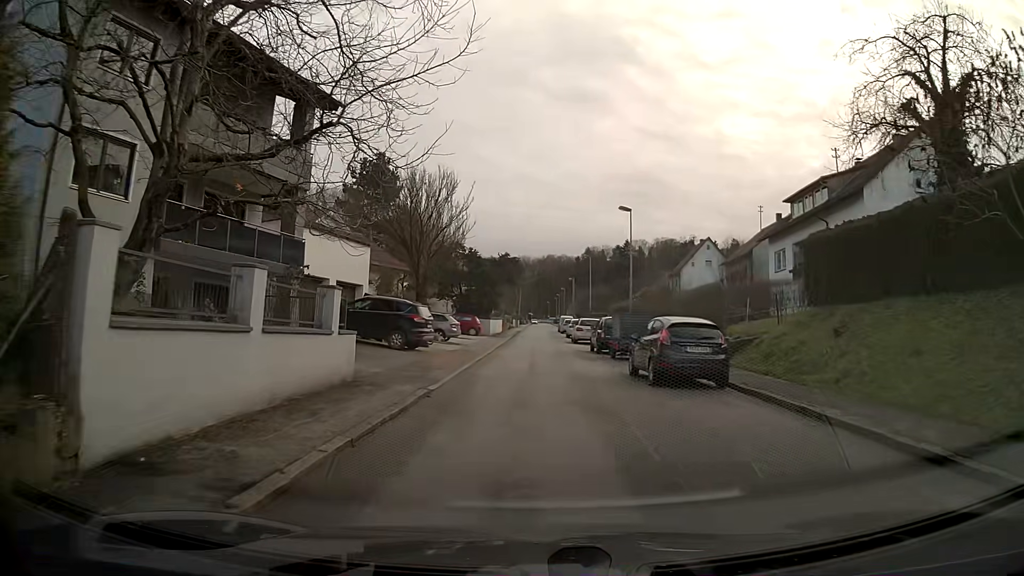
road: residential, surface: asphalt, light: Day
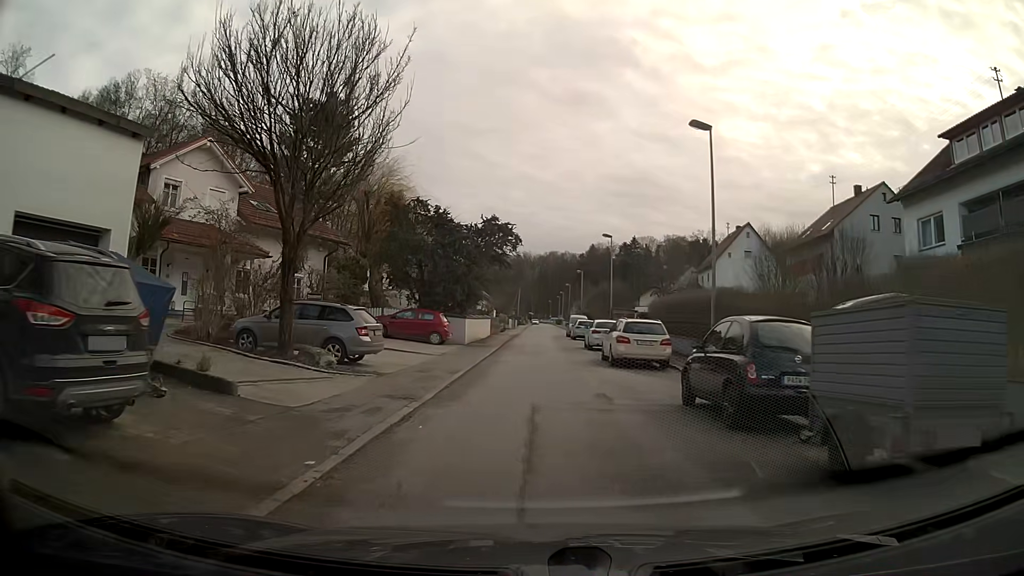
(-0.1, +18.6) m; -1°
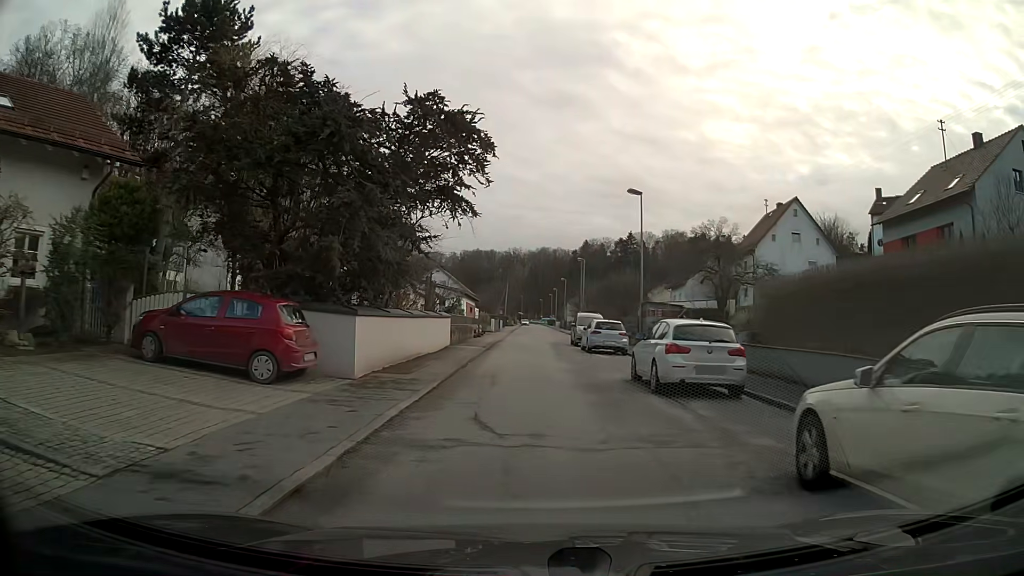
(+0.2, +18.7) m; +1°
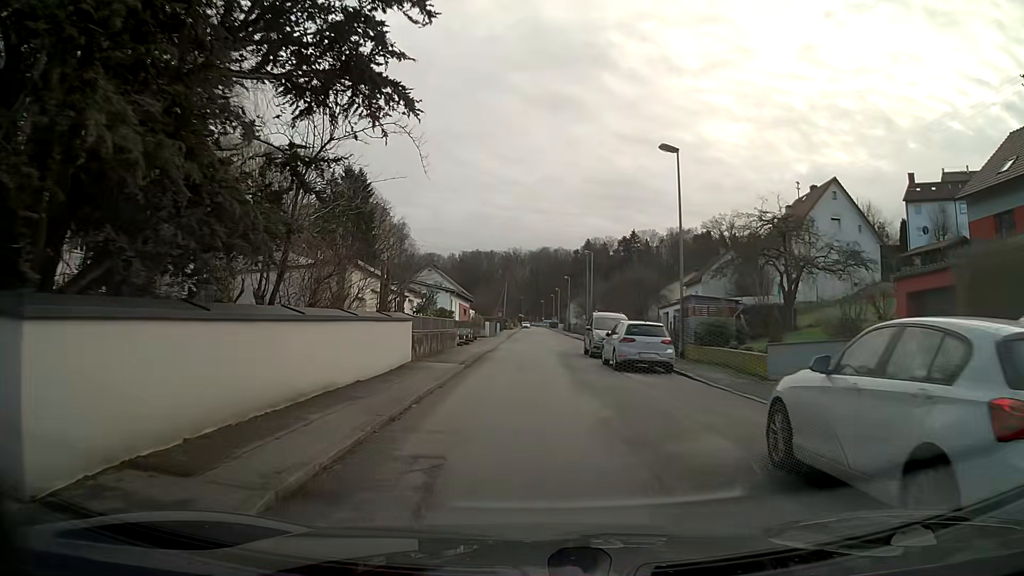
(0.0, +9.3) m; 0°
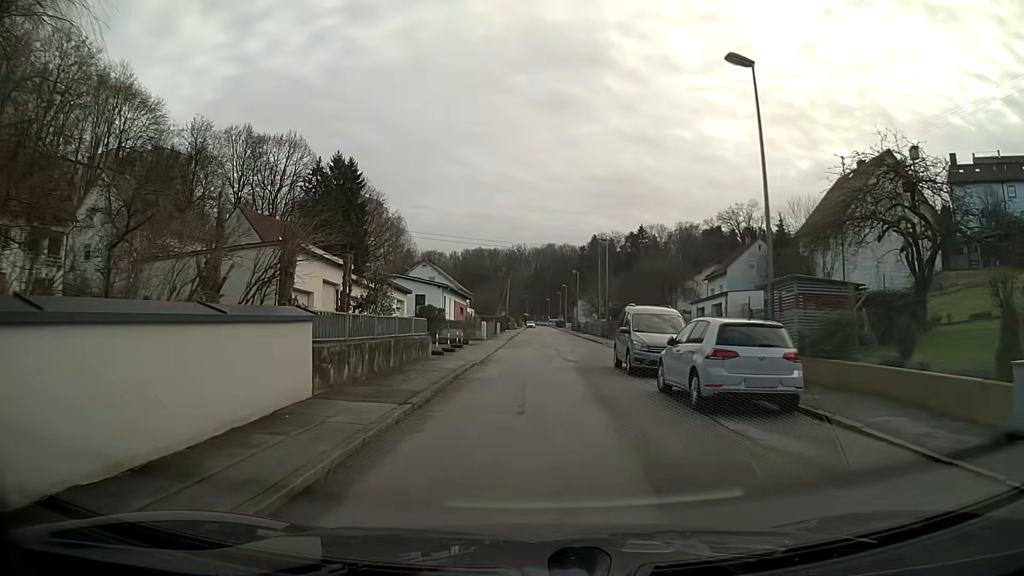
(0.0, +9.3) m; 0°
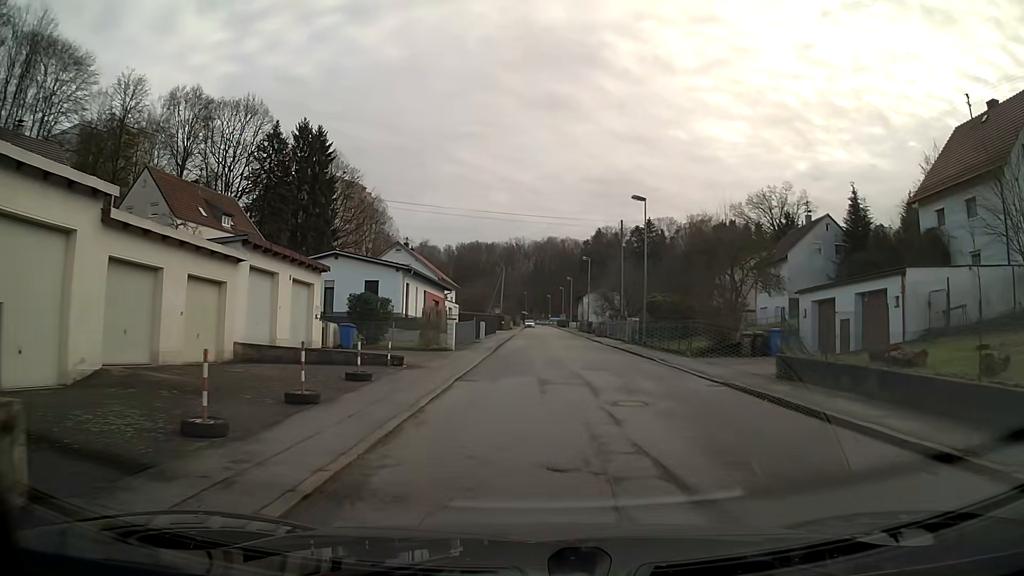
(0.0, +18.6) m; +1°
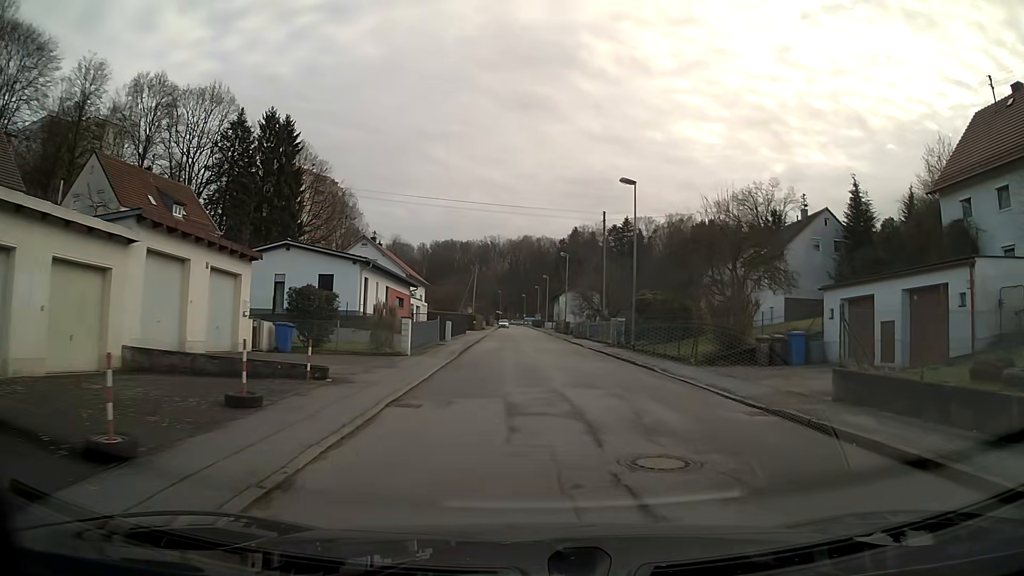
(+0.1, +4.6) m; +2°
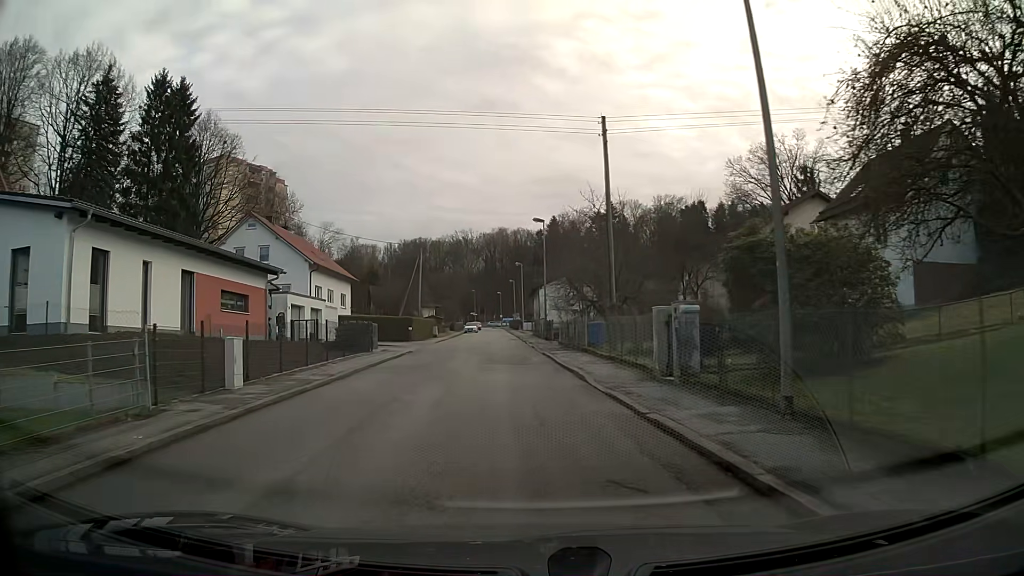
(+0.9, +23.1) m; 0°
(0, +10) (-1, +20) (-1, +30) (-2, +40) (-2, +50) (-3, +60) (-3, +70) (-3, +80) (-4, +90) (-5, +100) m
